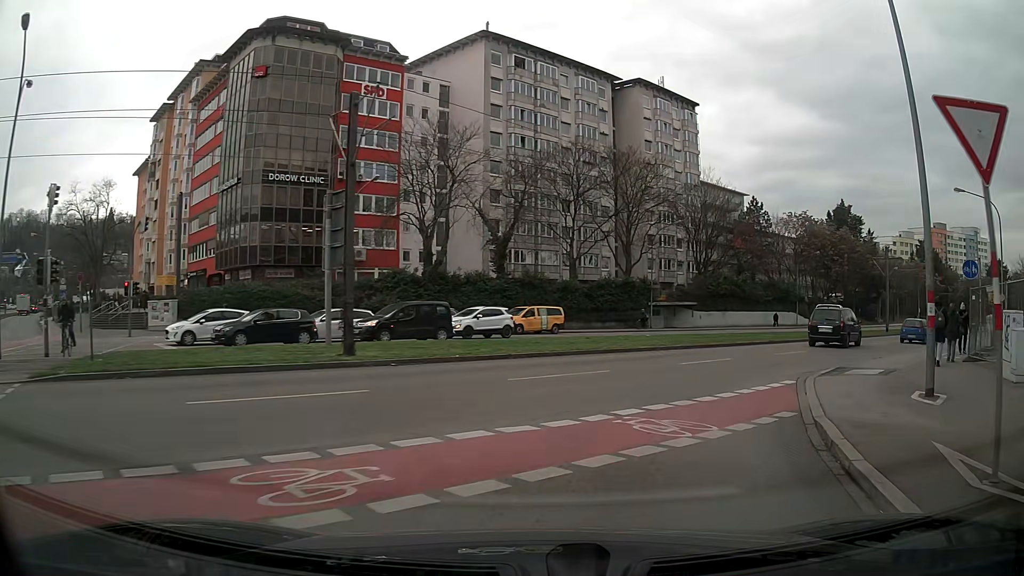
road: primary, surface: asphalt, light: Day
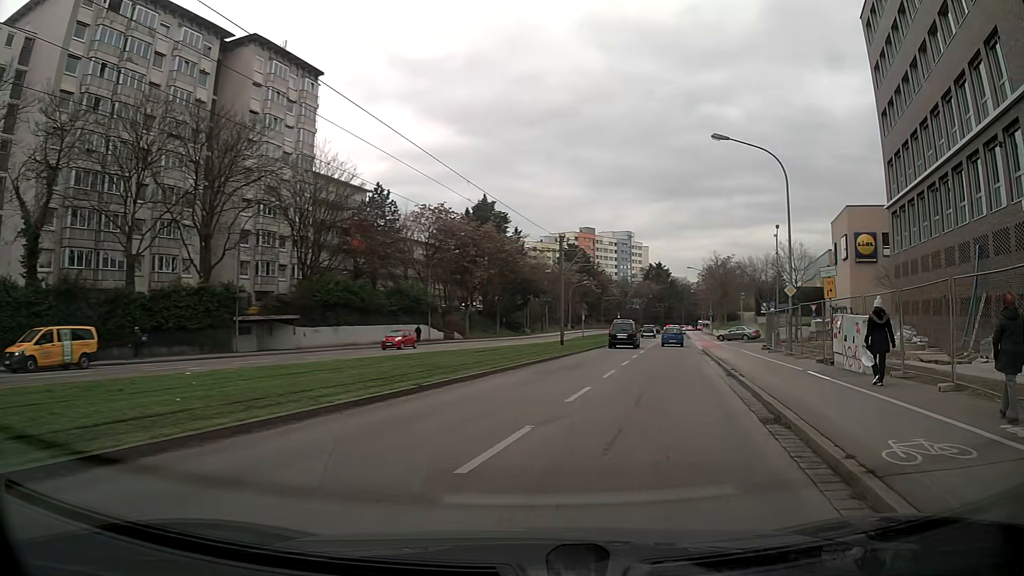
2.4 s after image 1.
(+4.4, +16.1) m; +31°
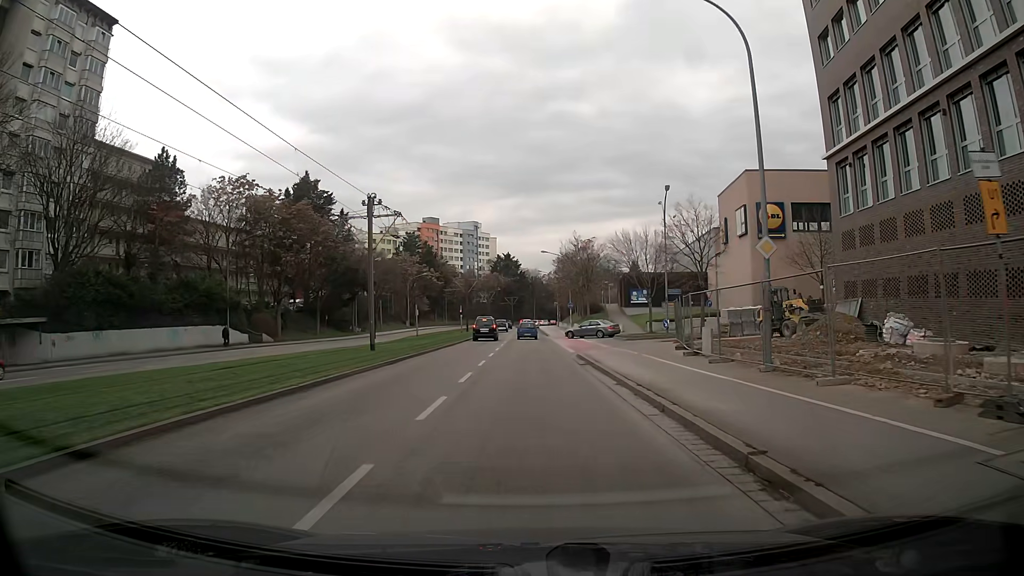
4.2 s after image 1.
(+2.7, +14.5) m; +15°
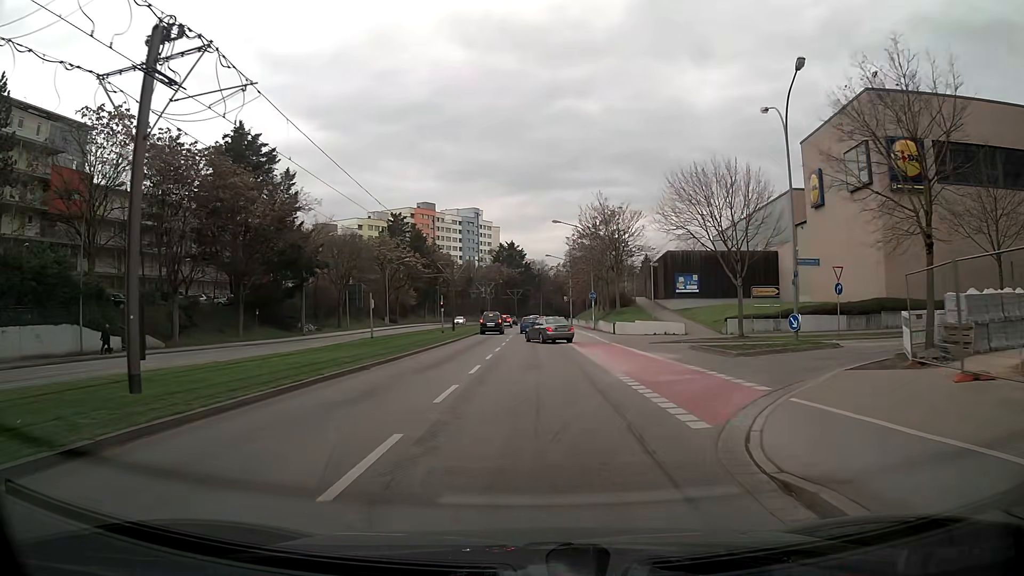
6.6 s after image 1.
(+0.1, +22.7) m; 0°
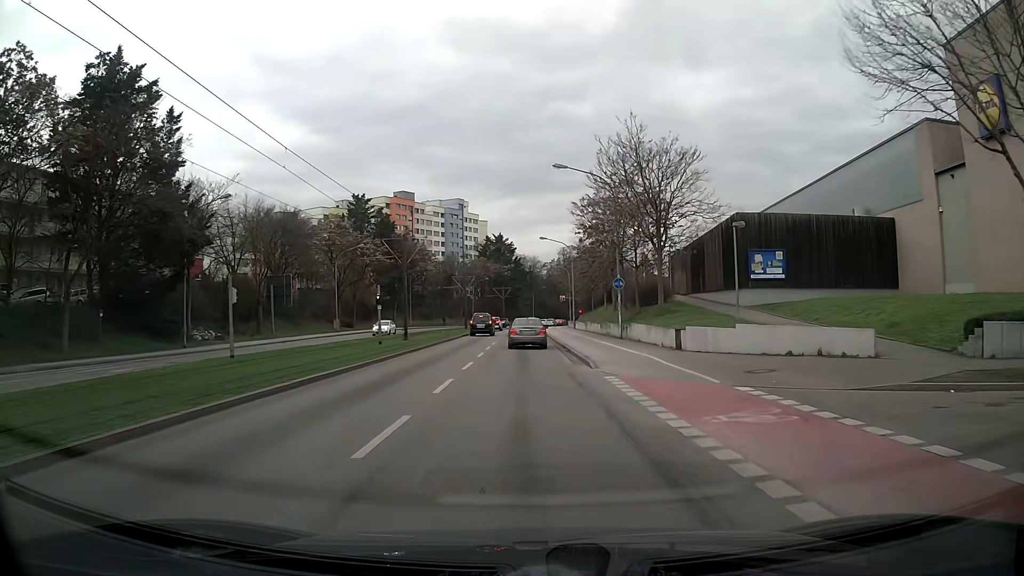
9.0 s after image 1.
(+0.3, +22.4) m; +1°
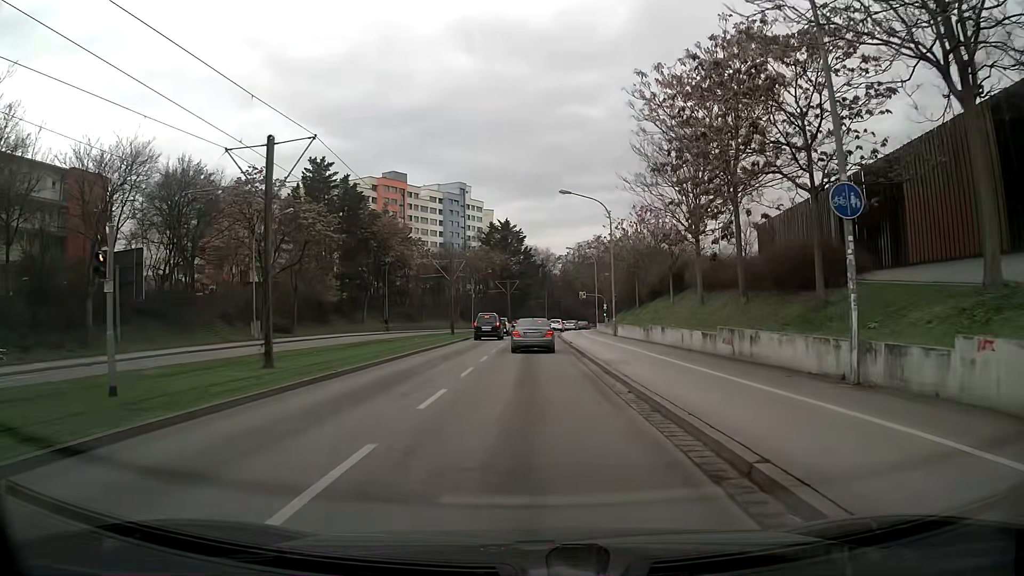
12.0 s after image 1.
(-0.3, +26.4) m; -1°
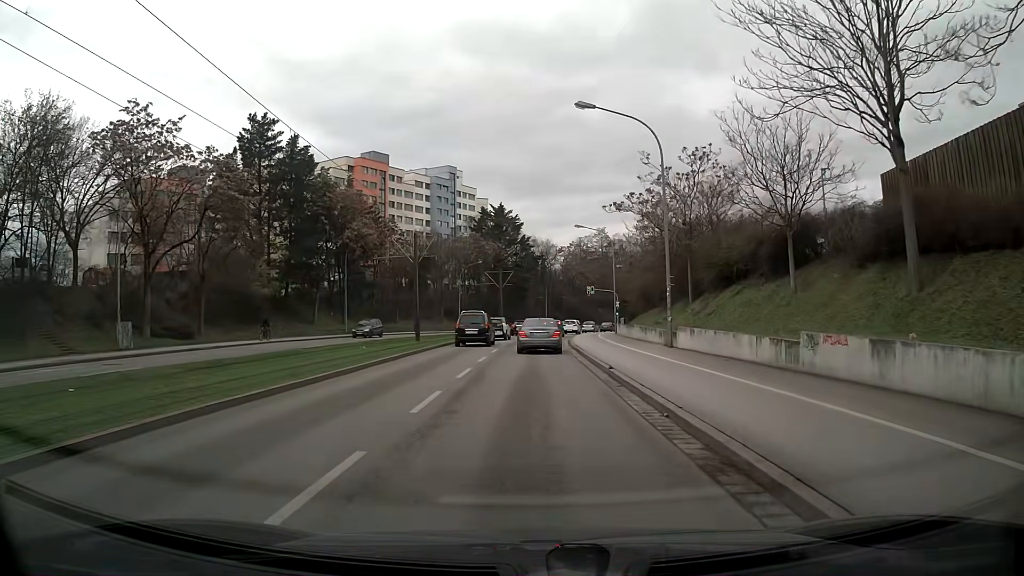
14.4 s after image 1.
(-0.1, +18.4) m; -1°
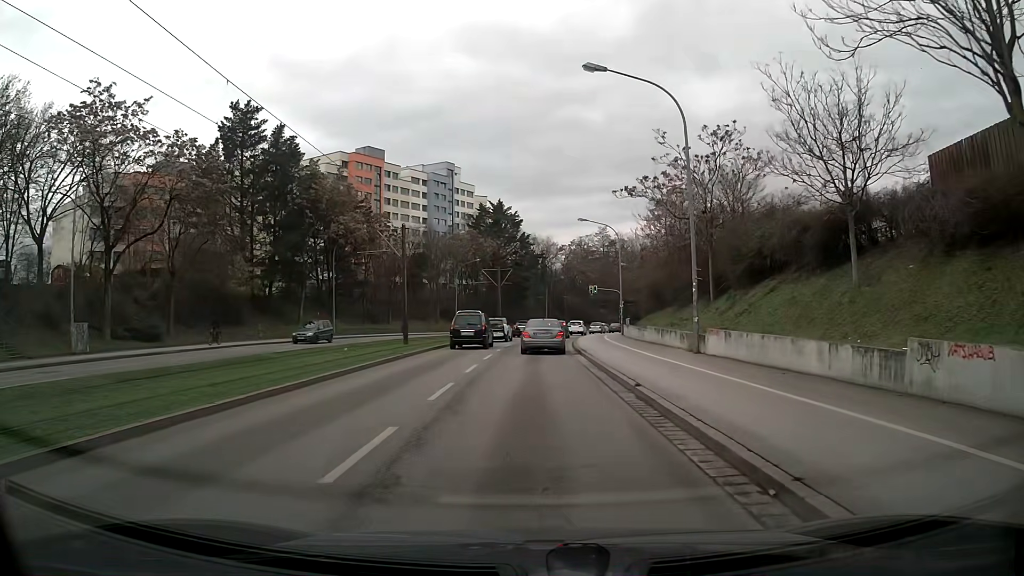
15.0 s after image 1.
(0.0, +4.2) m; +2°
(0, +10) (-1, +20) (-1, +30) (-1, +40) (0, +50) (0, +60) (+2, +70) (+4, +80) (+6, +89) (+8, +99) m
